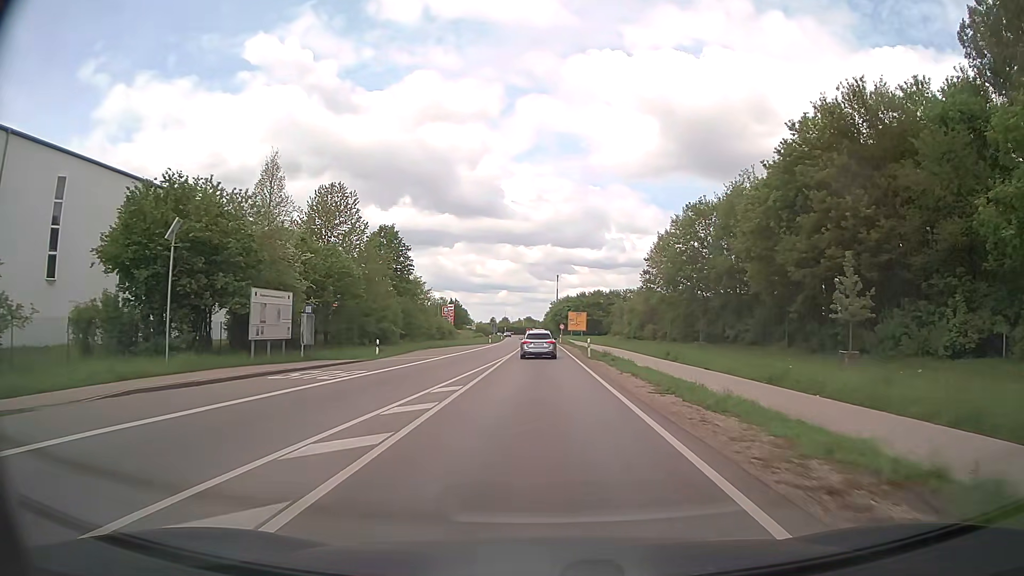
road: primary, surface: asphalt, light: Day
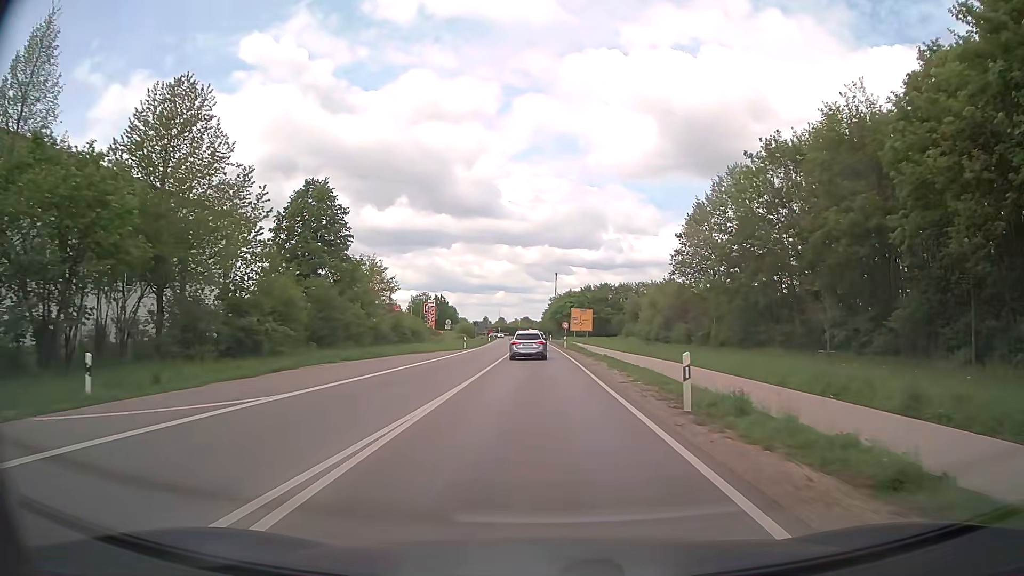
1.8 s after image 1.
(0.0, +26.0) m; 0°
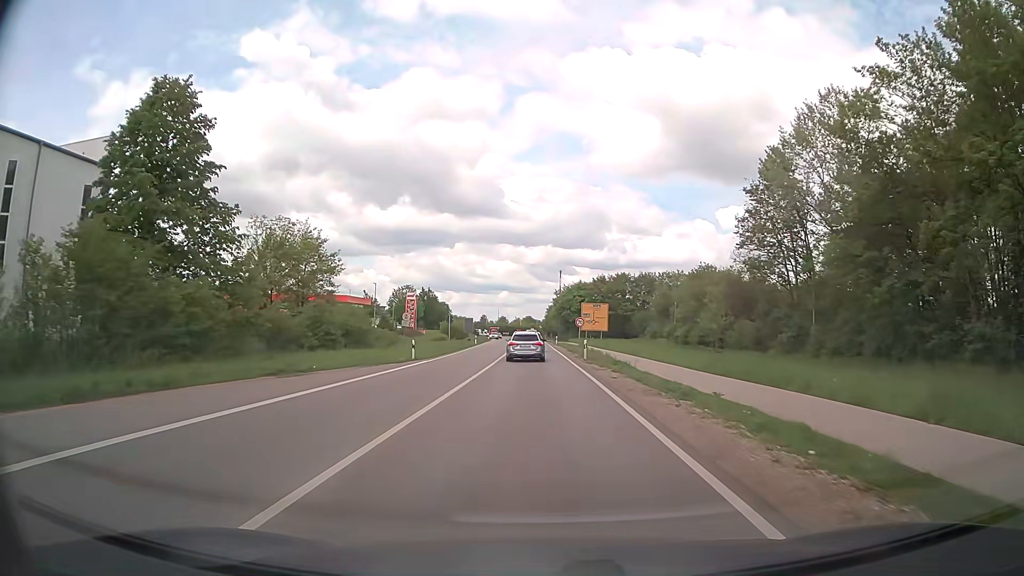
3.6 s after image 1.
(0.0, +25.6) m; 0°
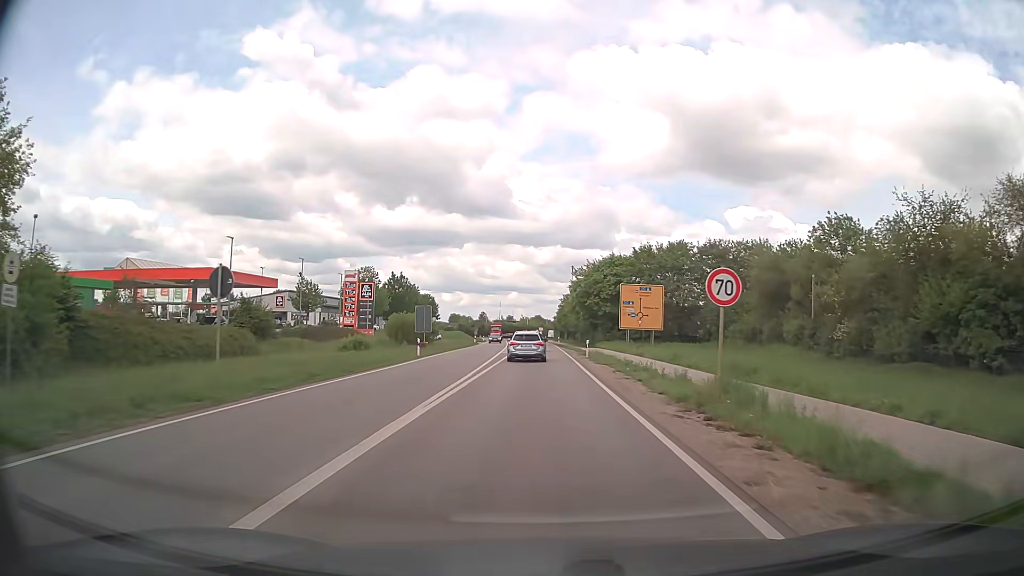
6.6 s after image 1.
(-0.3, +42.3) m; -1°
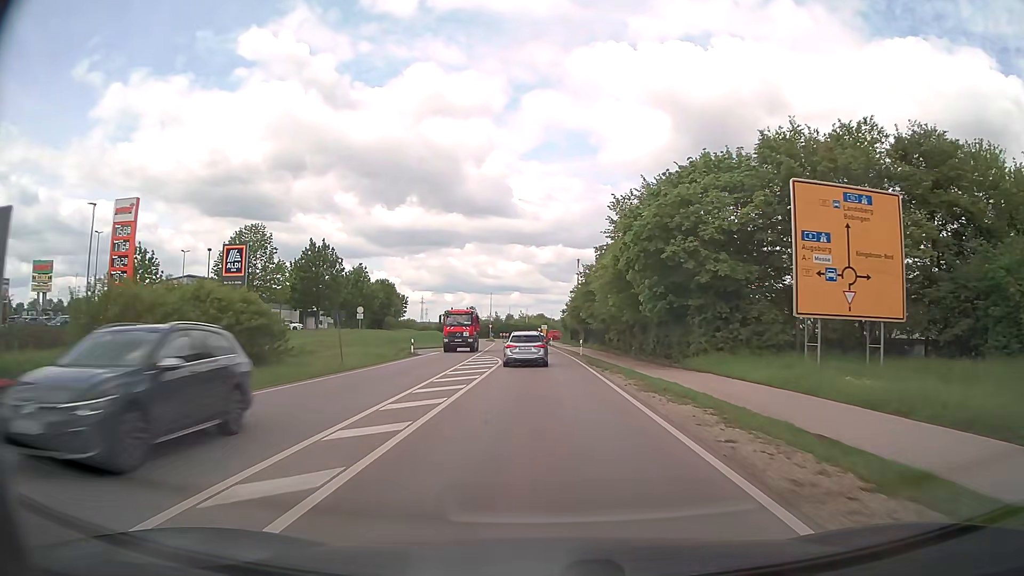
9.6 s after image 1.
(-0.2, +44.7) m; 0°
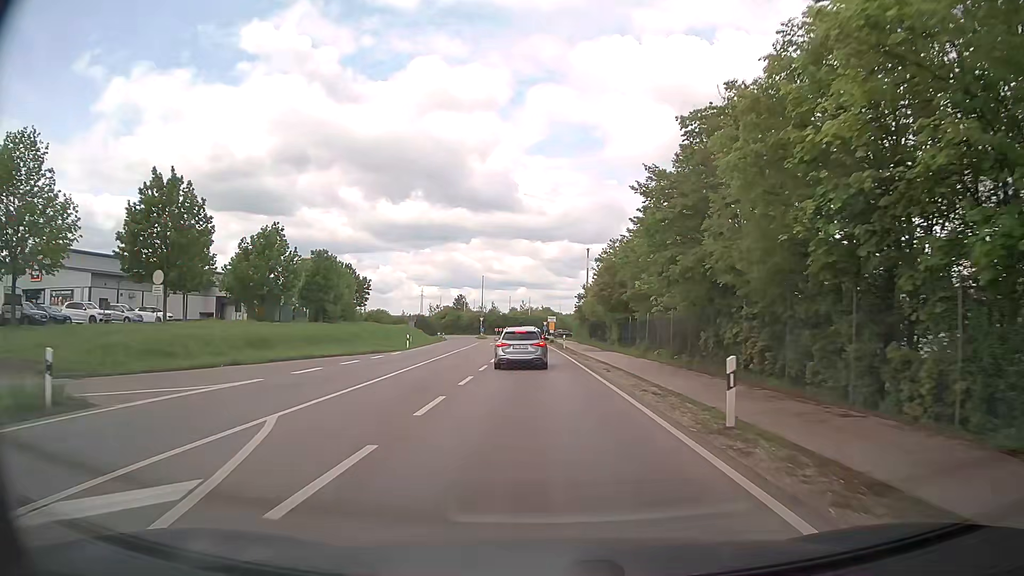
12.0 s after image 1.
(-0.1, +34.3) m; 0°
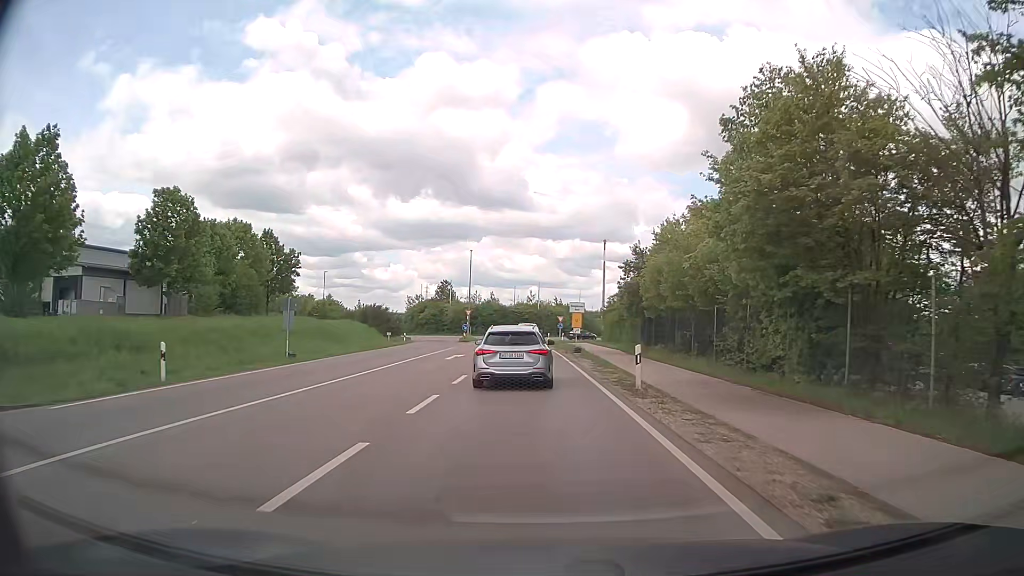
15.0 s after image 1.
(-0.4, +35.5) m; -1°
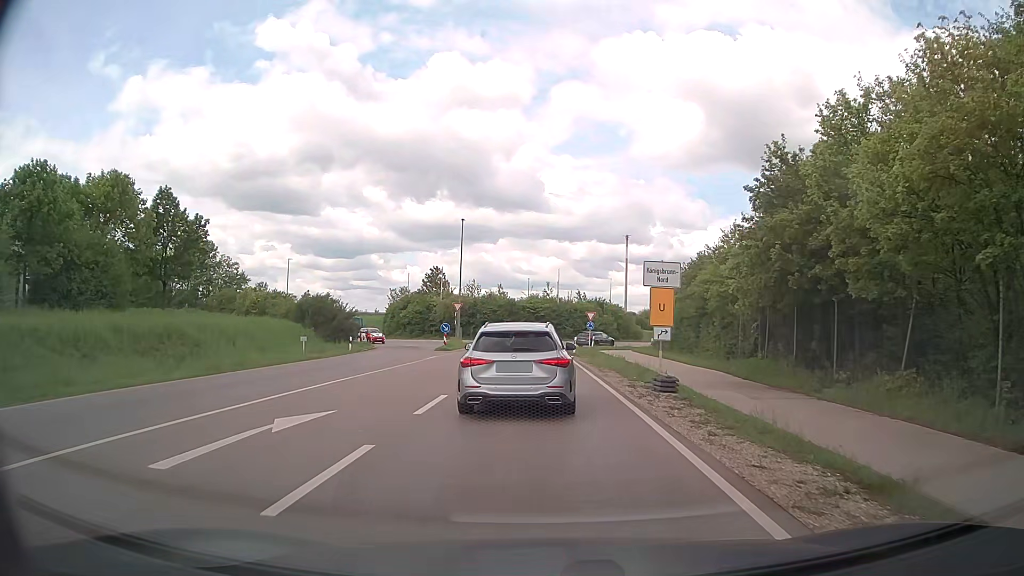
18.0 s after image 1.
(-0.2, +23.7) m; -1°
